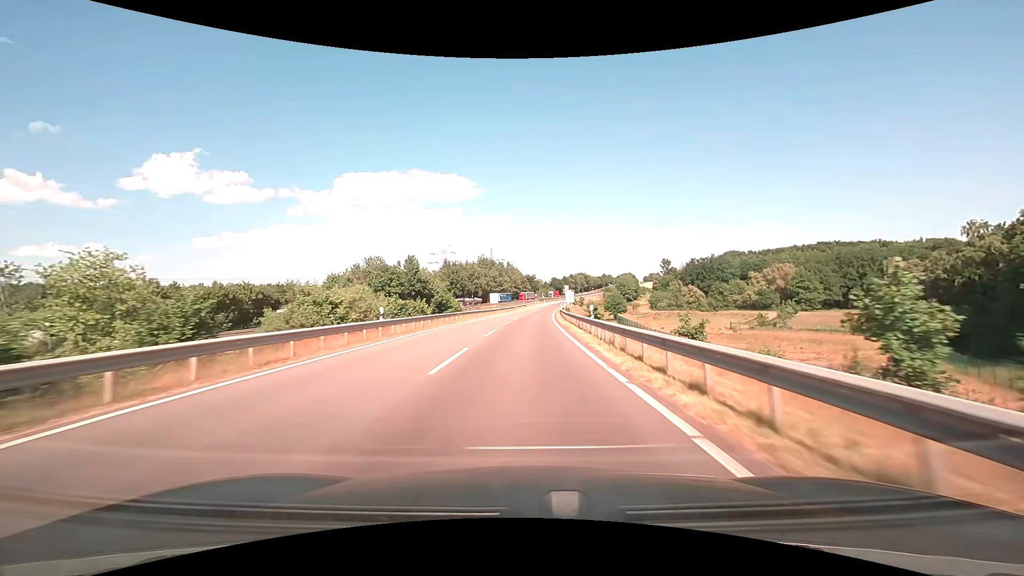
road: motorway_link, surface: asphalt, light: Day
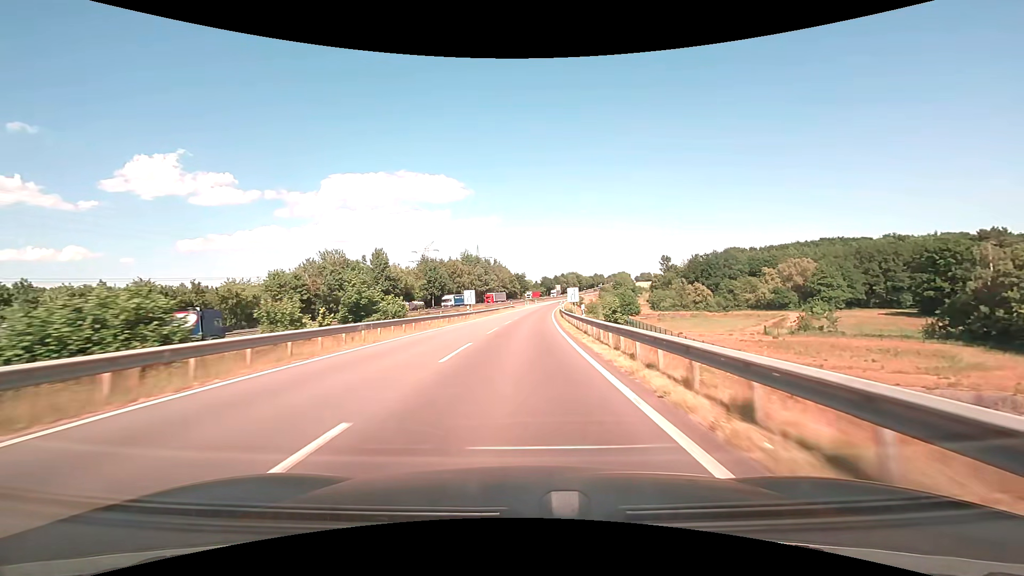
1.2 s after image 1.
(+0.4, +21.8) m; +2°
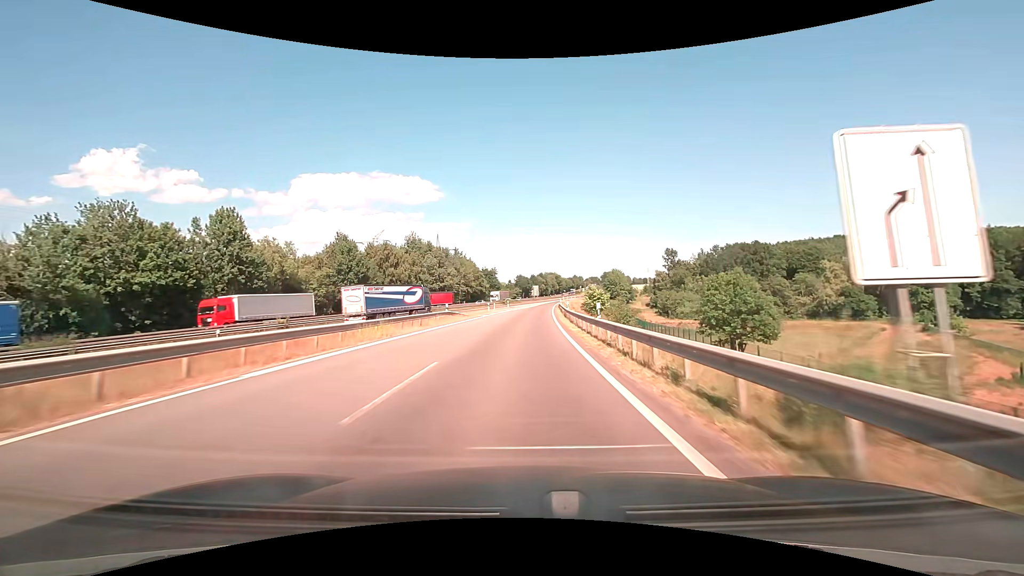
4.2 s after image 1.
(+1.2, +54.0) m; +3°
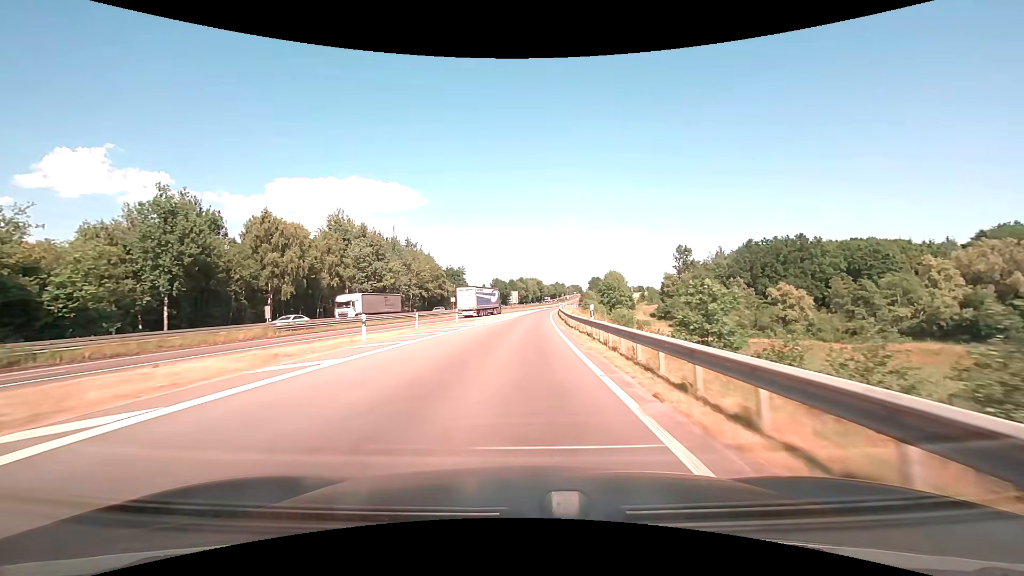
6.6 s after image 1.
(+0.9, +42.8) m; +2°
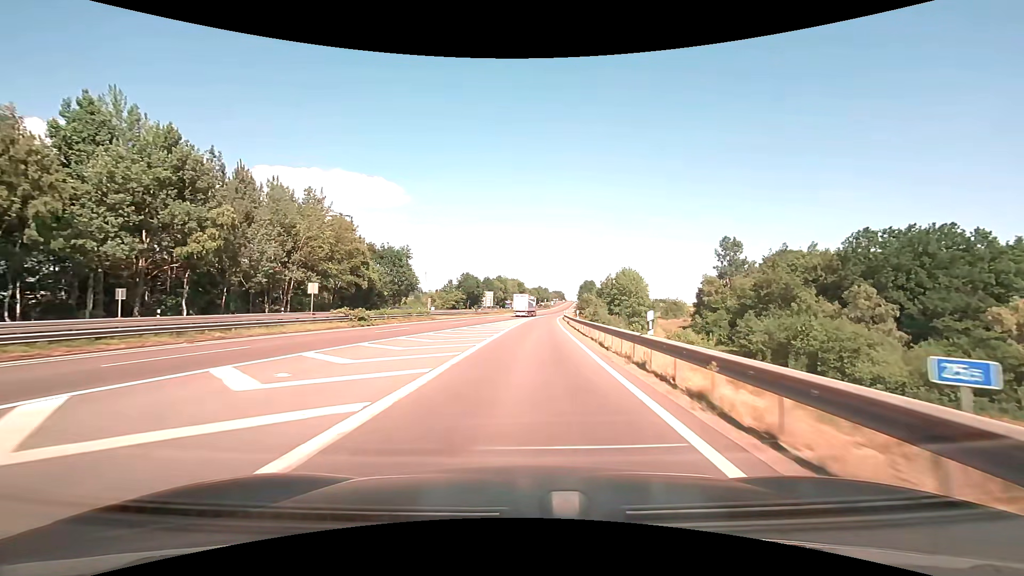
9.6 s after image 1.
(+1.0, +52.4) m; +2°
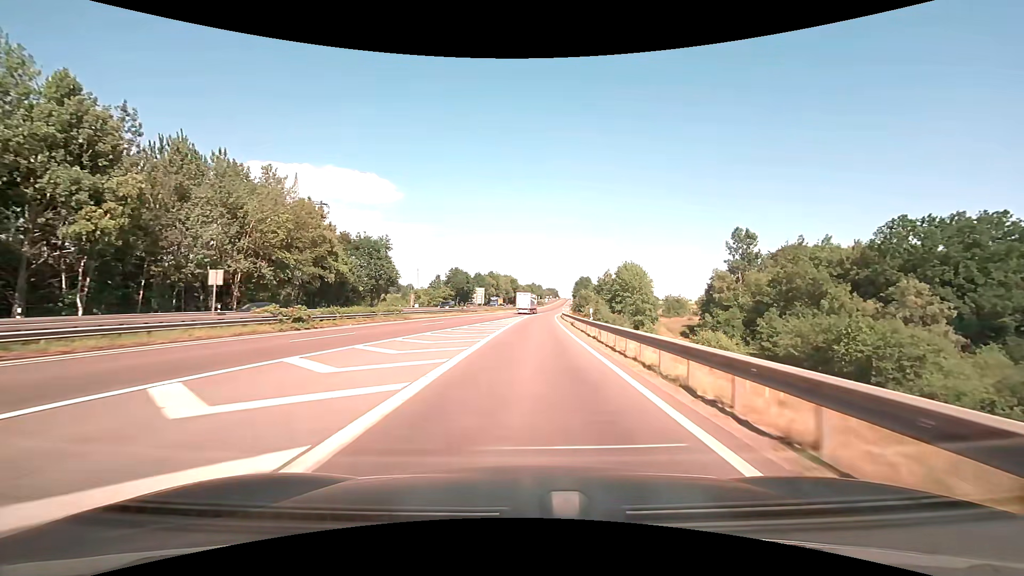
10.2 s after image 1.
(+0.1, +10.5) m; +1°
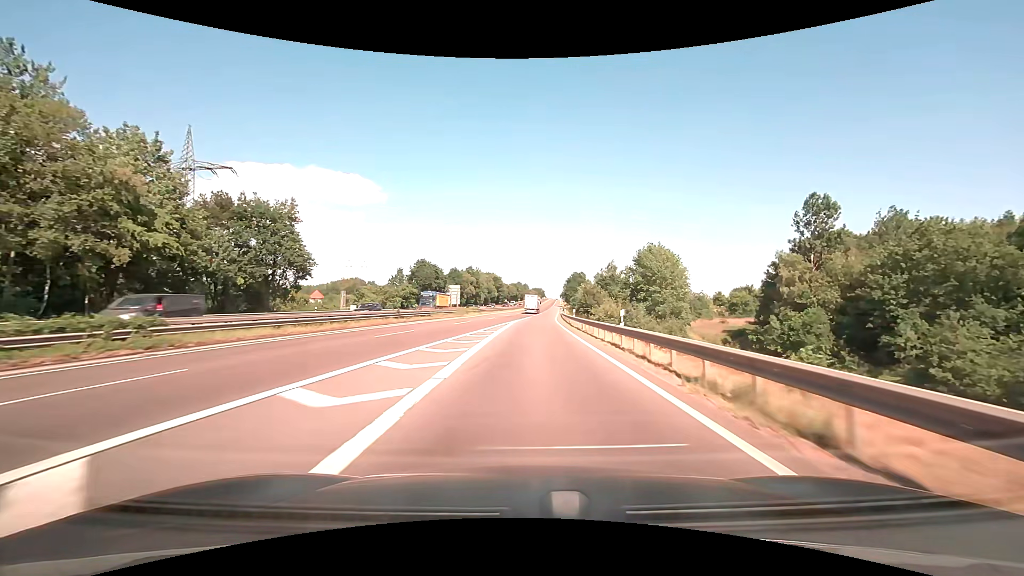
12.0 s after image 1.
(+0.4, +32.3) m; +1°
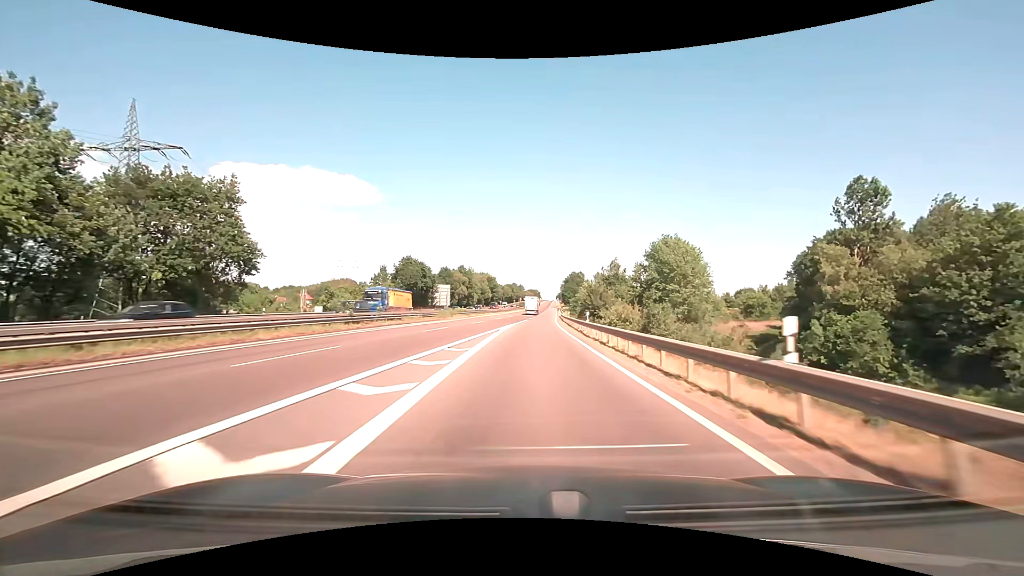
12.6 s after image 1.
(+0.1, +11.2) m; +1°
(0, +10) (0, +20) (+1, +30) (+1, +40) (+1, +50) (+2, +60) (+3, +70) (+3, +80) (+4, +90) (+4, +100) m
